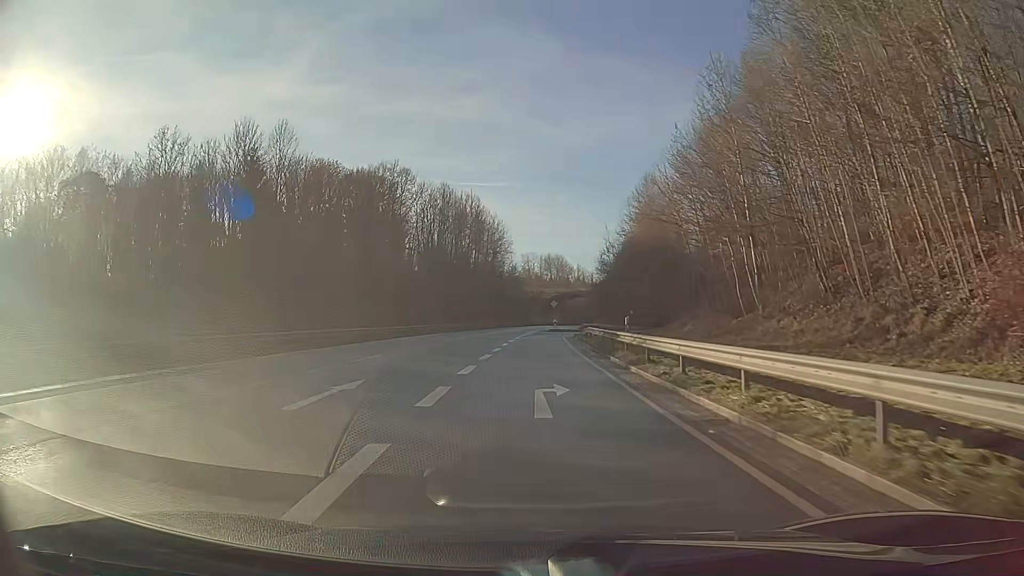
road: primary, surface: asphalt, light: Day
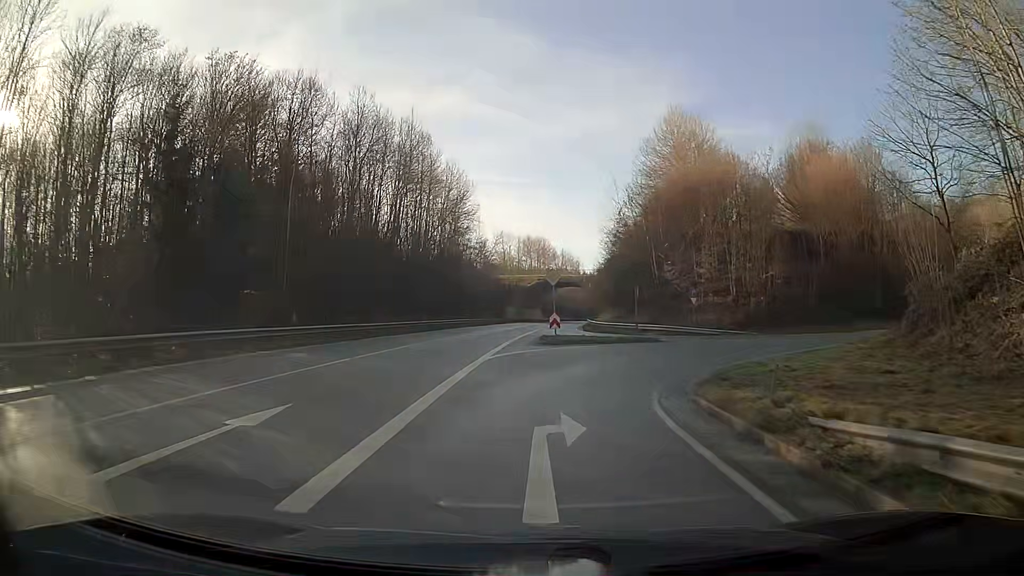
(+0.2, +41.1) m; +3°
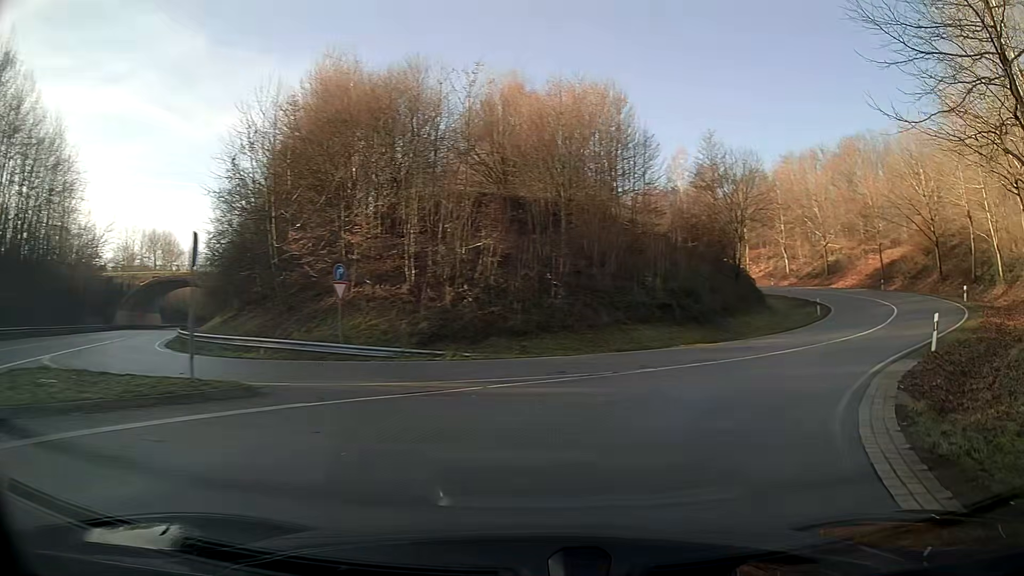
(+4.7, +21.3) m; +35°
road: primary_link
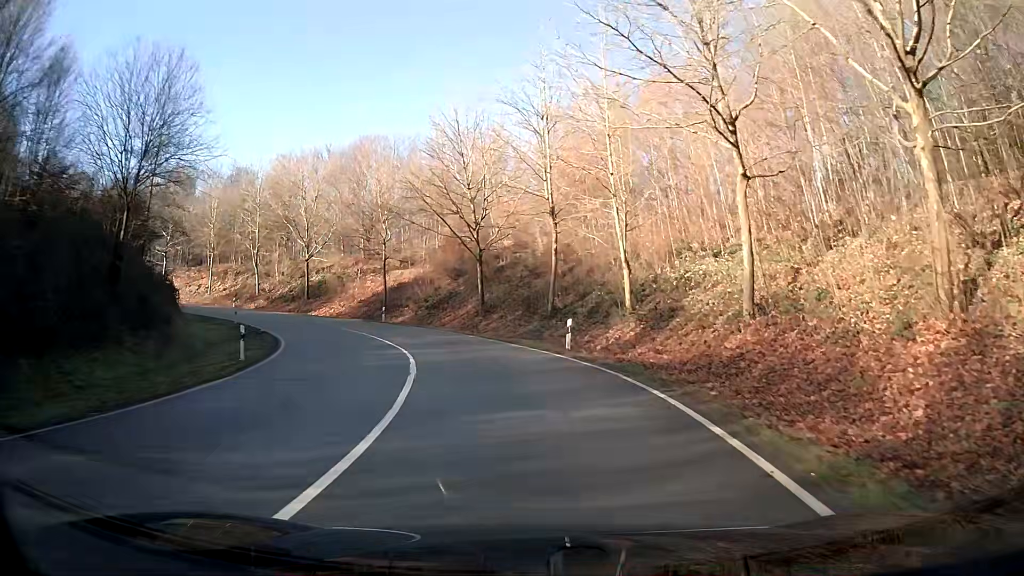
(+9.3, +20.5) m; +37°
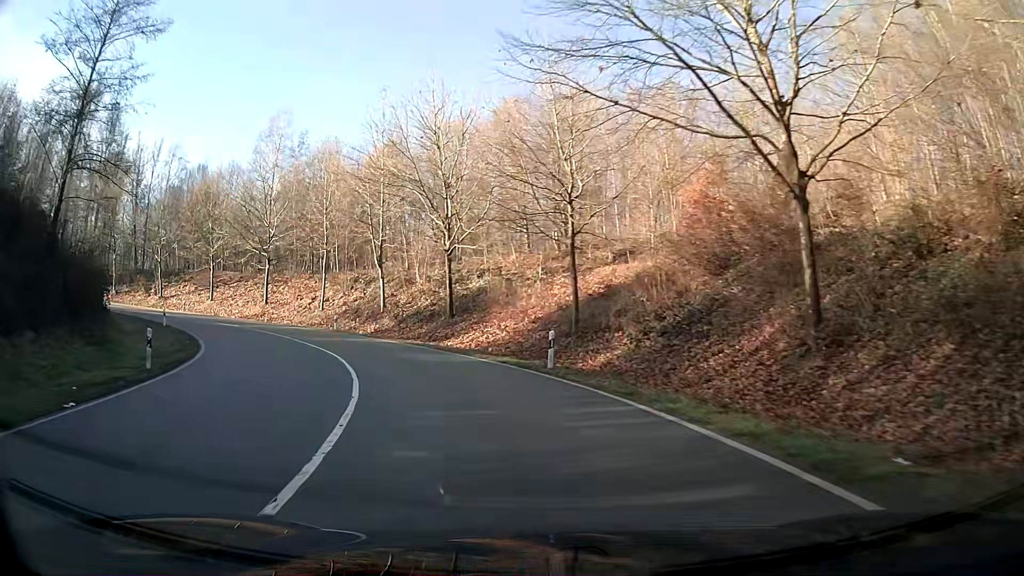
(-4.2, +27.4) m; -21°
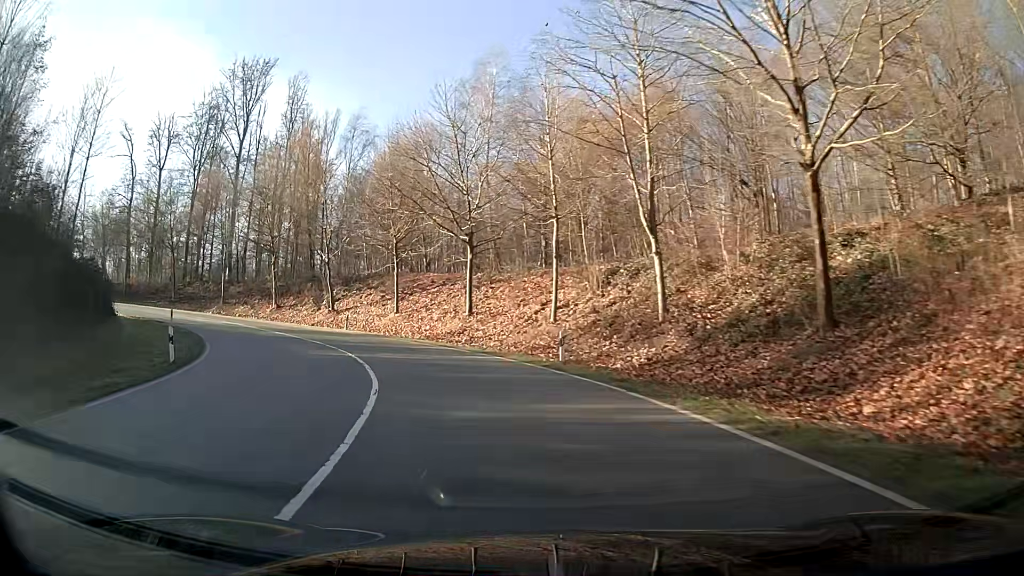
(-4.6, +22.0) m; -24°
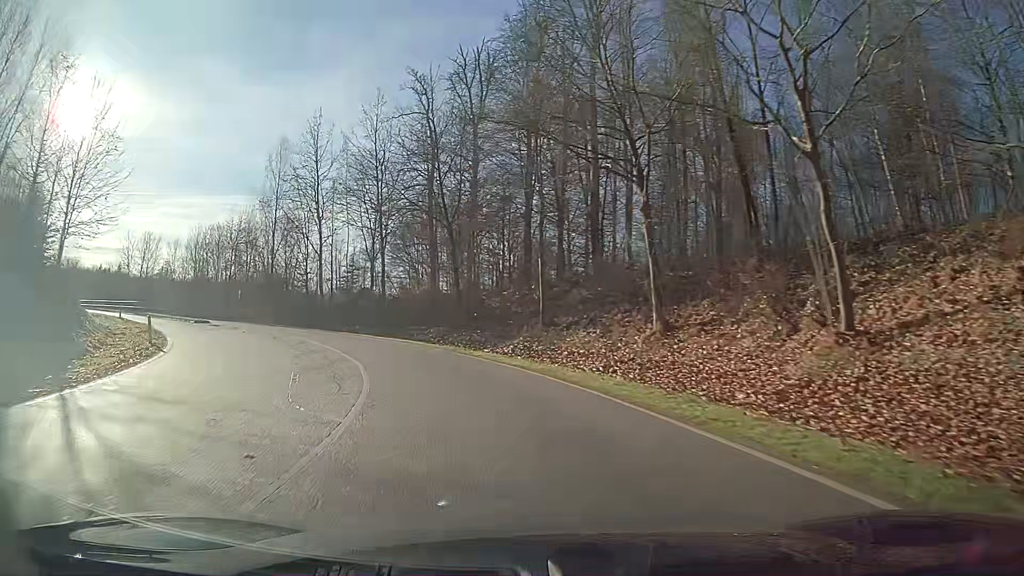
(-12.2, +36.6) m; -37°
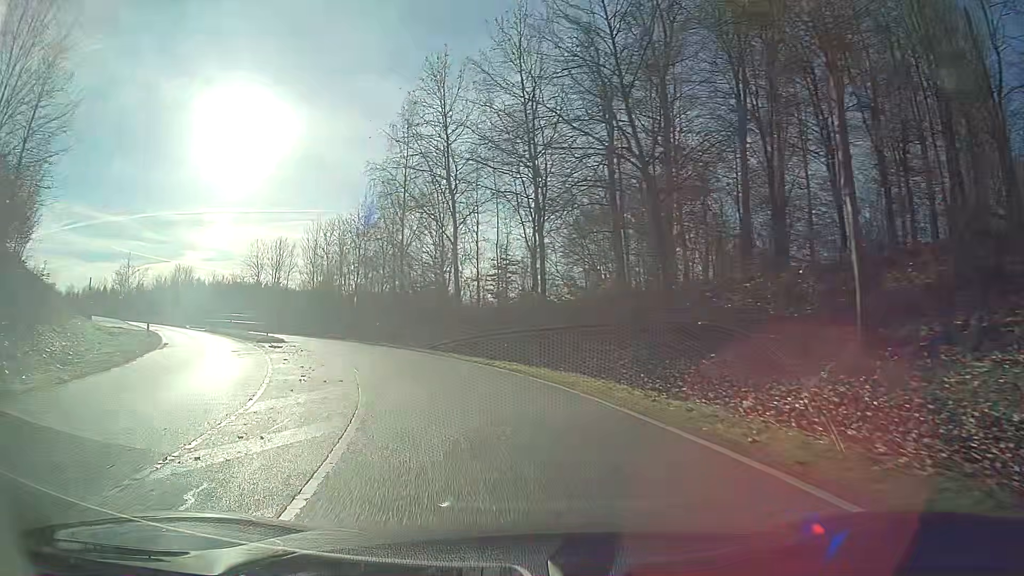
(-2.2, +15.6) m; -16°
